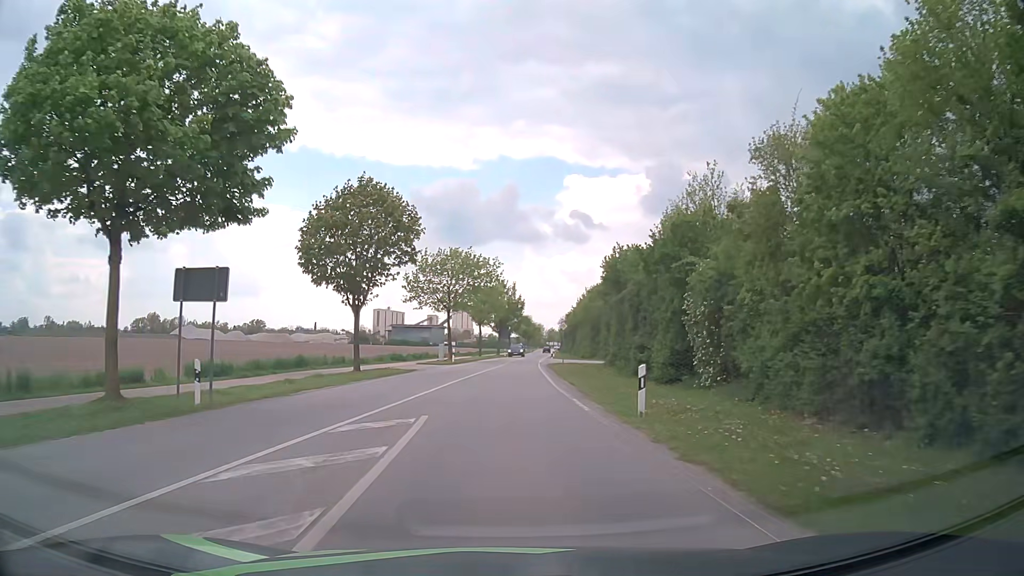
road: tertiary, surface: asphalt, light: Day
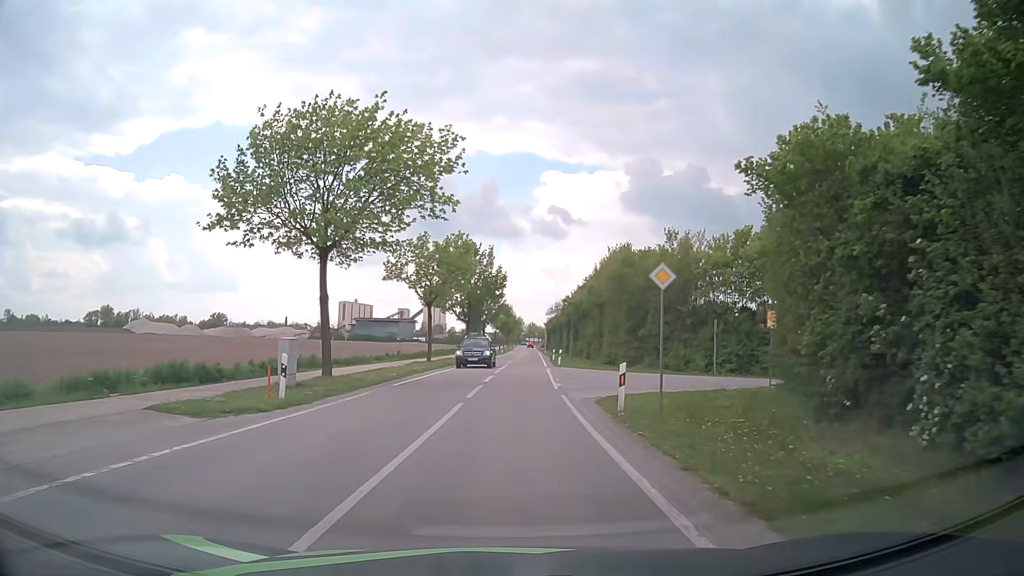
(+0.3, +33.9) m; +2°
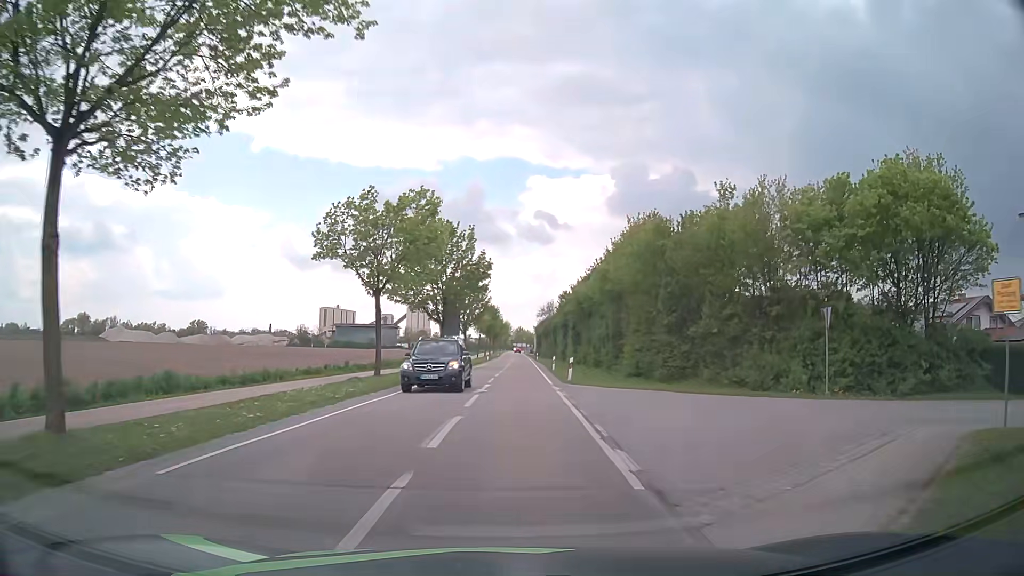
(+0.2, +13.8) m; +1°
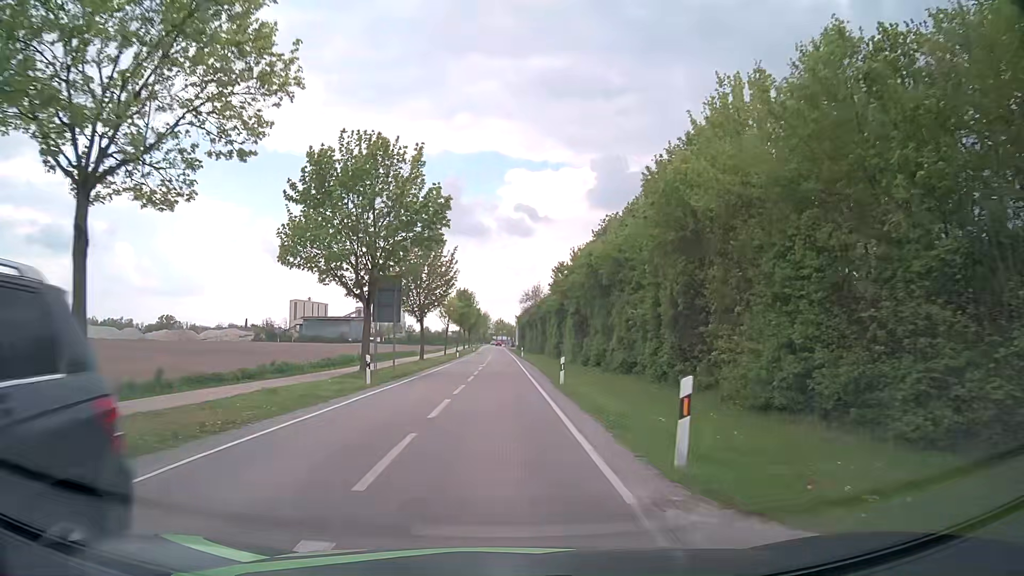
(+0.5, +20.4) m; +2°
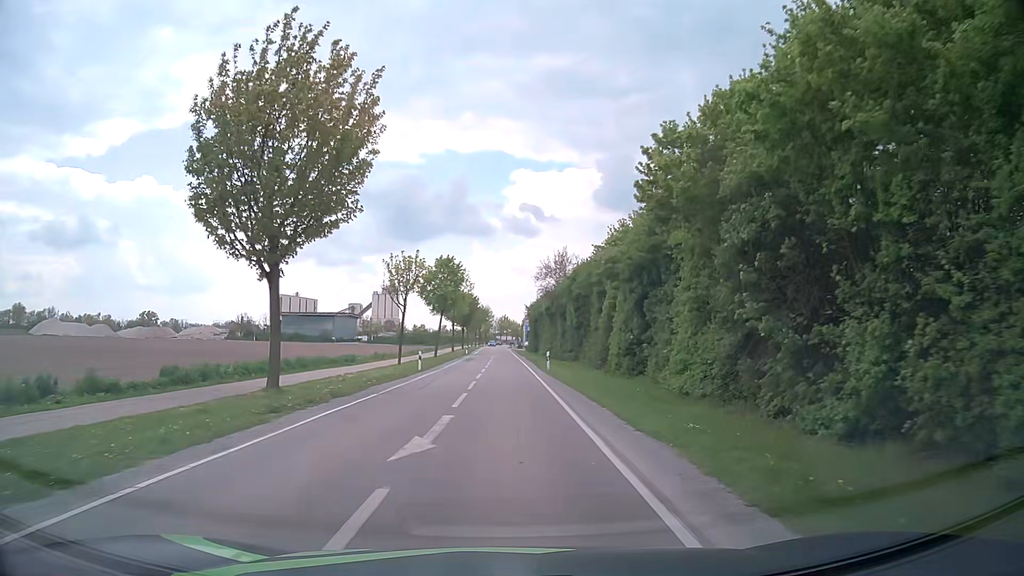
(-0.3, +33.9) m; -1°
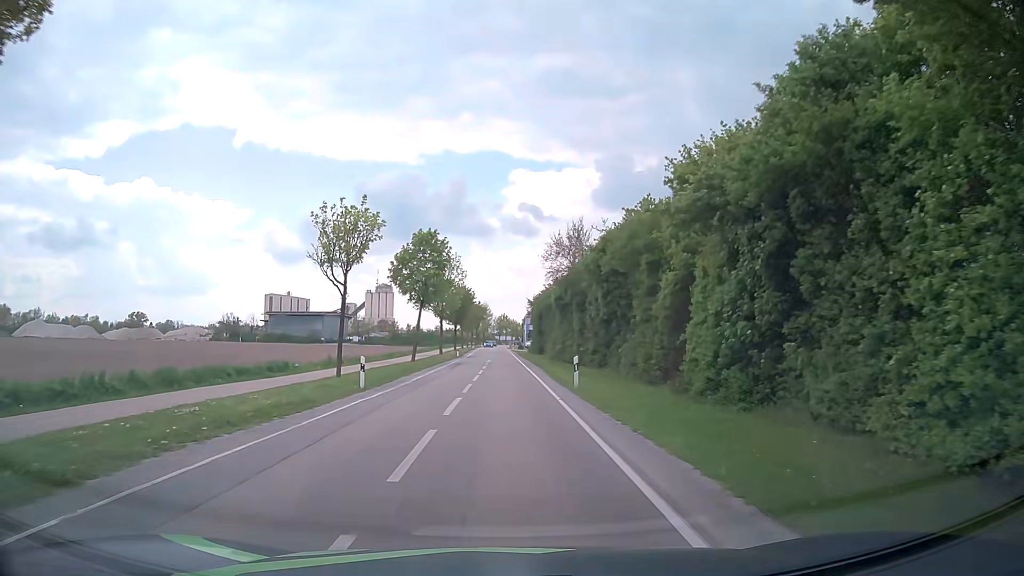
(+0.1, +13.8) m; 0°
